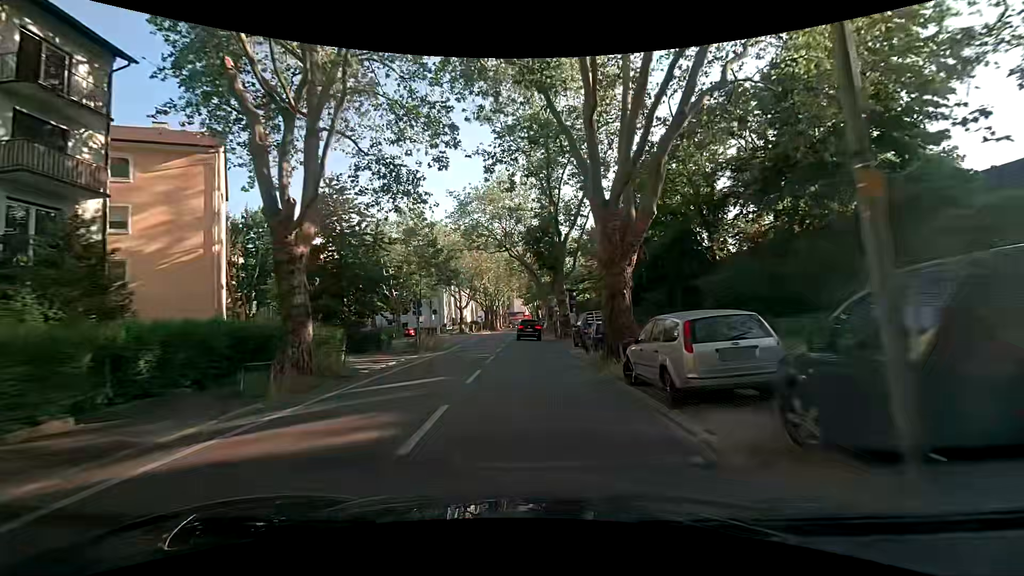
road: secondary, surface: asphalt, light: Day
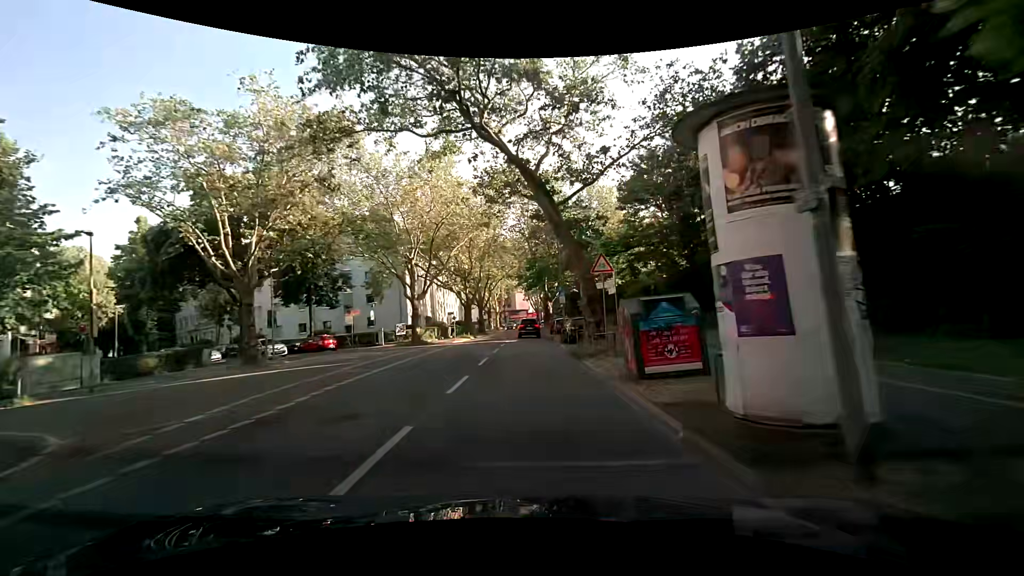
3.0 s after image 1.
(+0.3, +31.8) m; 0°
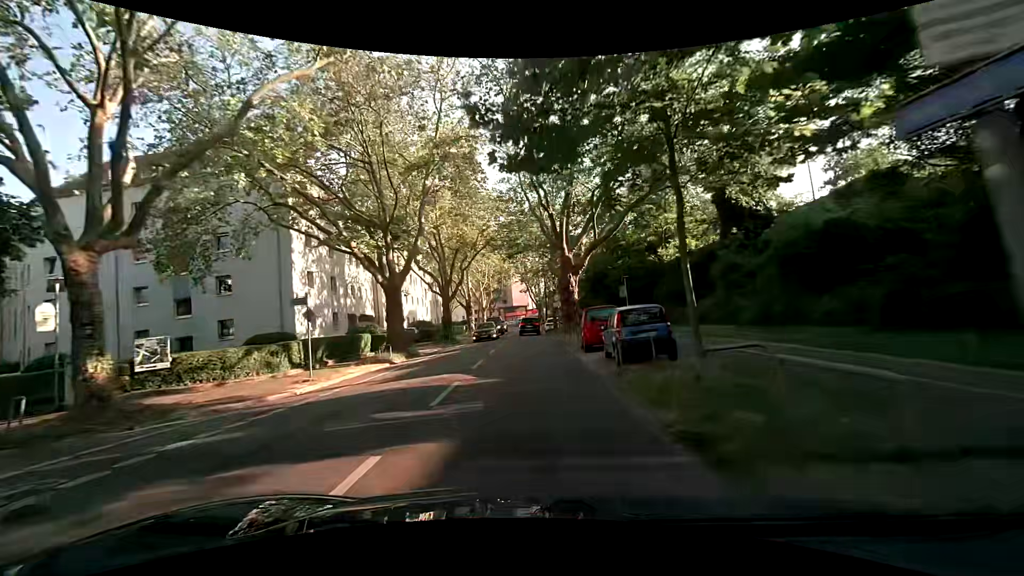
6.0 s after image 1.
(-0.2, +31.2) m; -1°
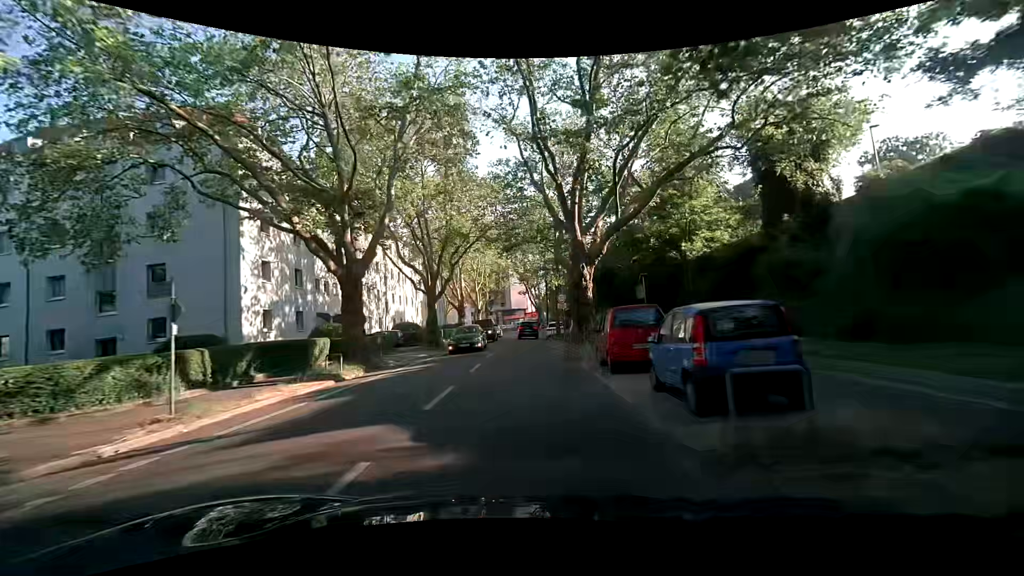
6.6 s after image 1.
(0.0, +6.2) m; 0°
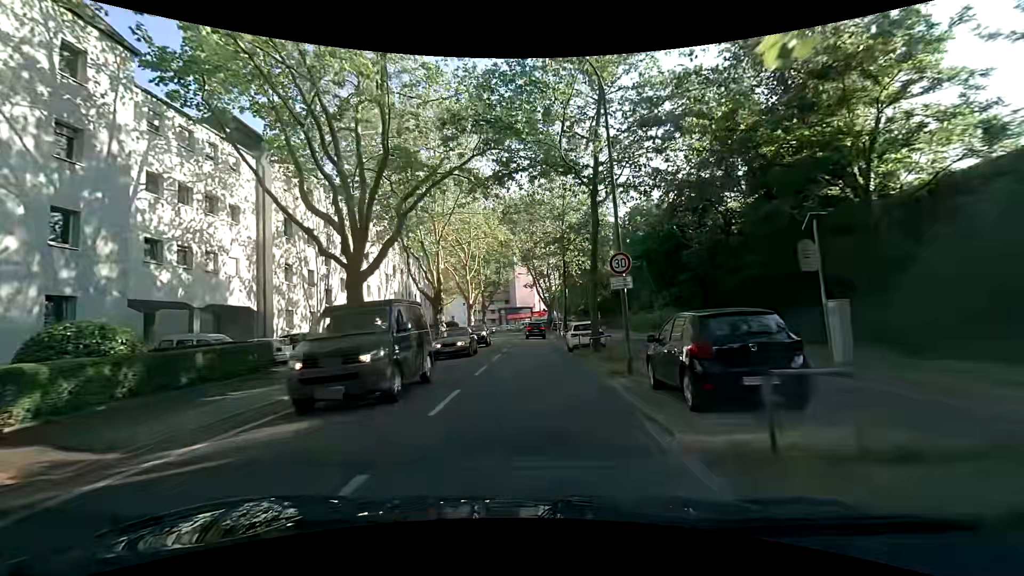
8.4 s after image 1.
(+0.1, +18.3) m; 0°
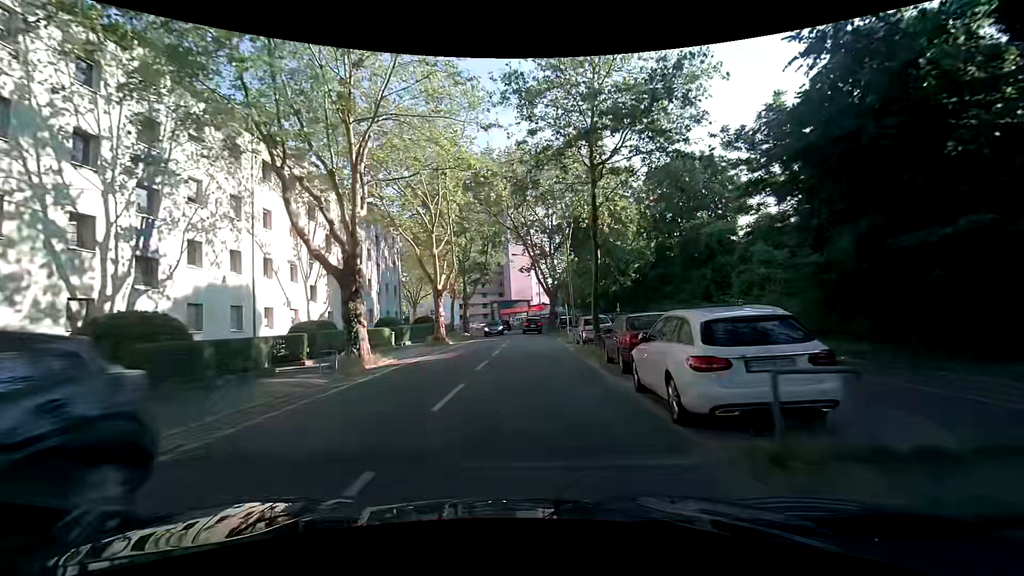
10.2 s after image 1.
(0.0, +18.1) m; +1°
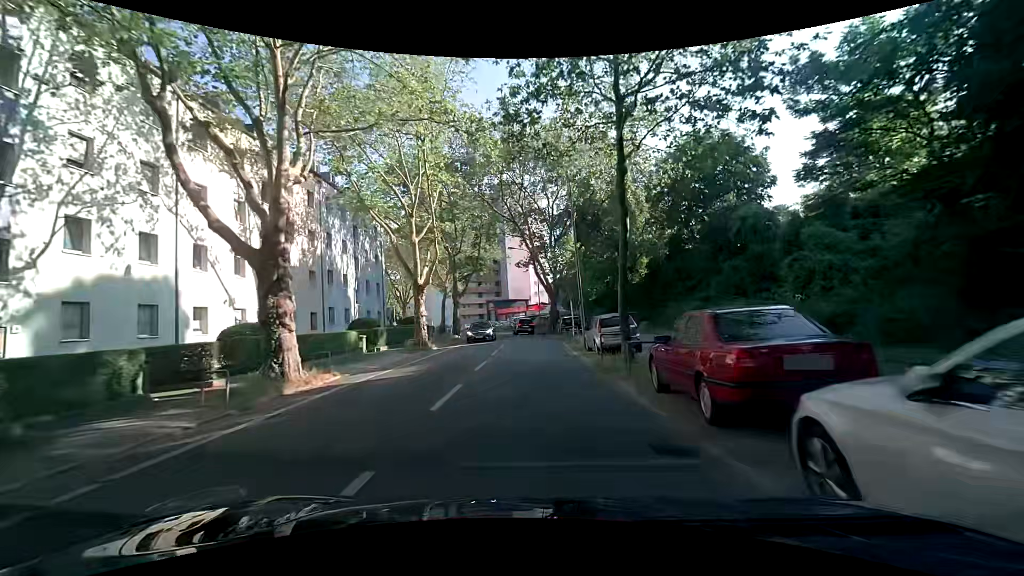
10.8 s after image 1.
(0.0, +6.0) m; -1°
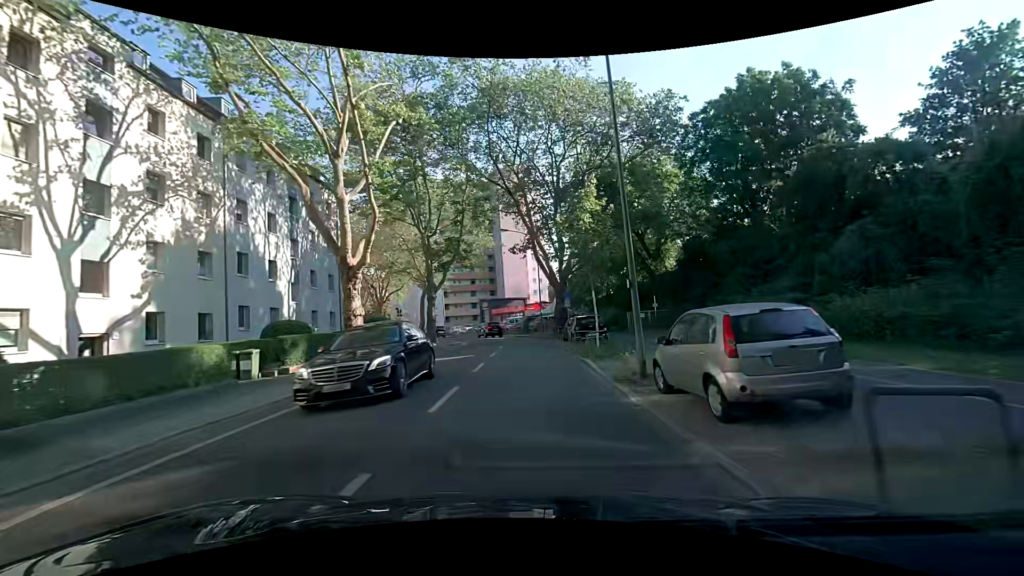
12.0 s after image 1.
(+0.3, +11.9) m; +1°
(0, +10) (0, +20) (0, +30) (0, +40) (-2, +50) (-6, +59) (-10, +68) (-15, +77) (-20, +85) (-25, +94) m
